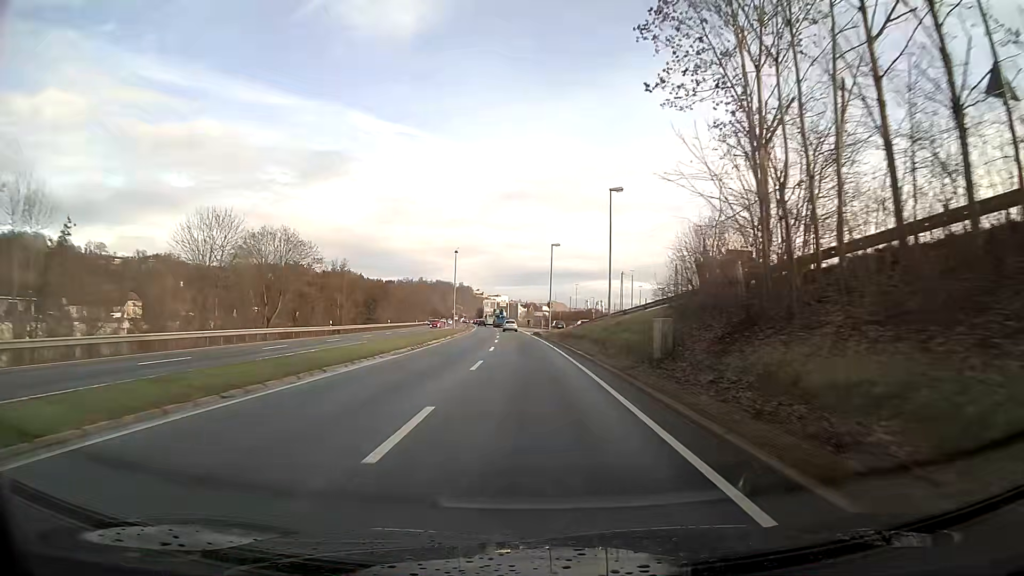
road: primary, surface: asphalt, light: Day
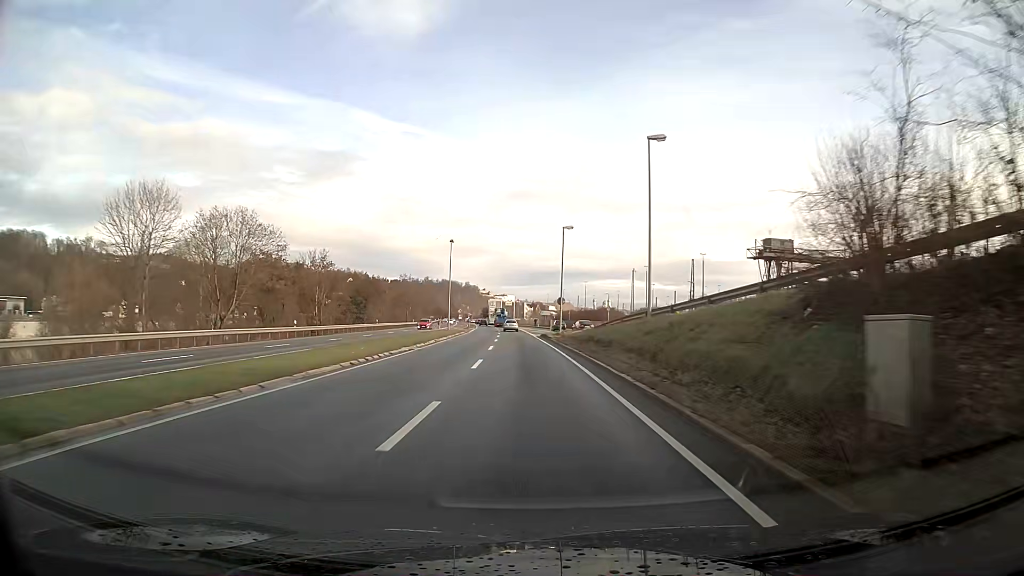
(-0.1, +11.5) m; -1°
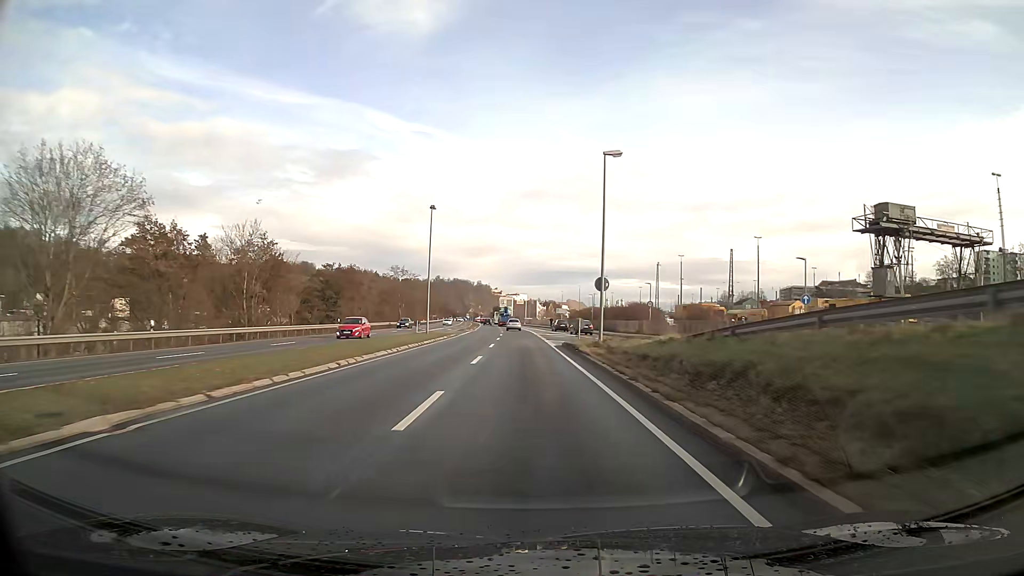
(-0.2, +22.7) m; -1°
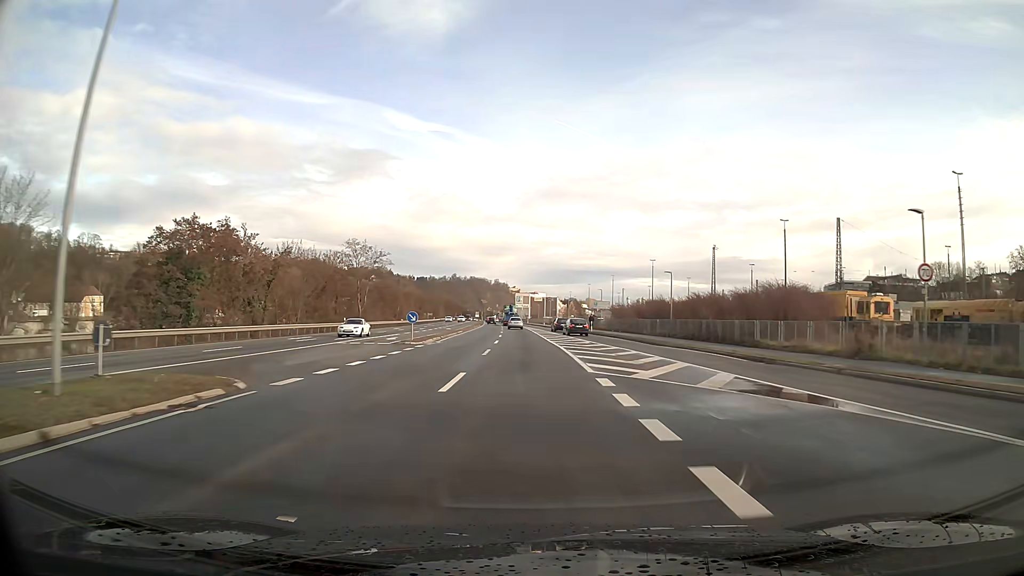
(-0.7, +44.1) m; -2°
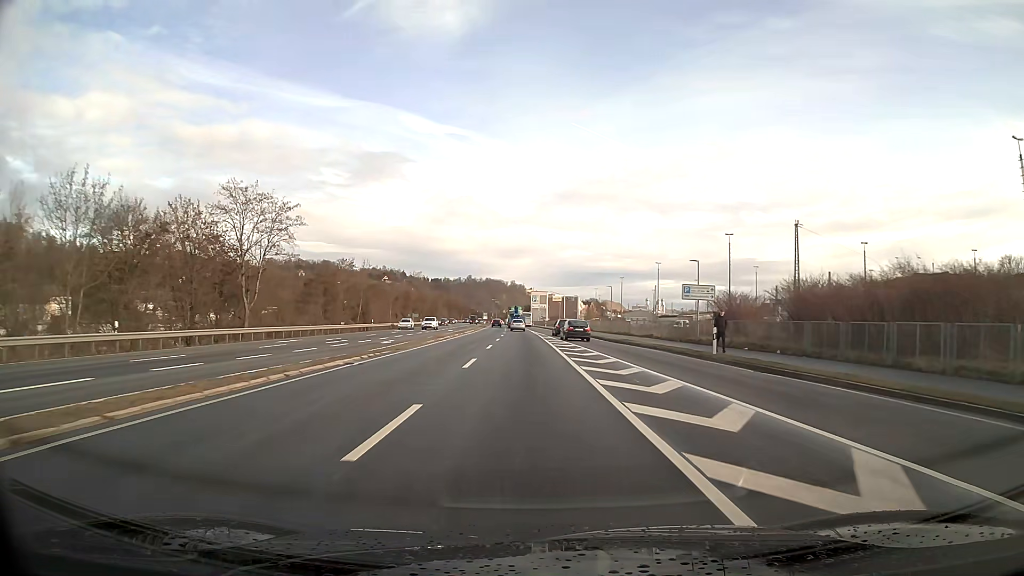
(-0.5, +41.9) m; -1°
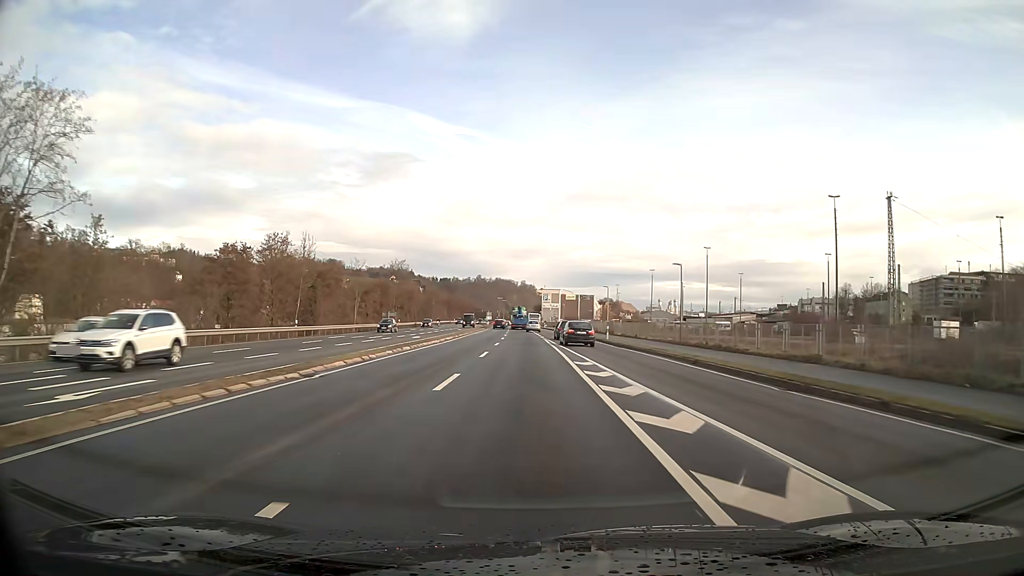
(-0.2, +29.6) m; -1°
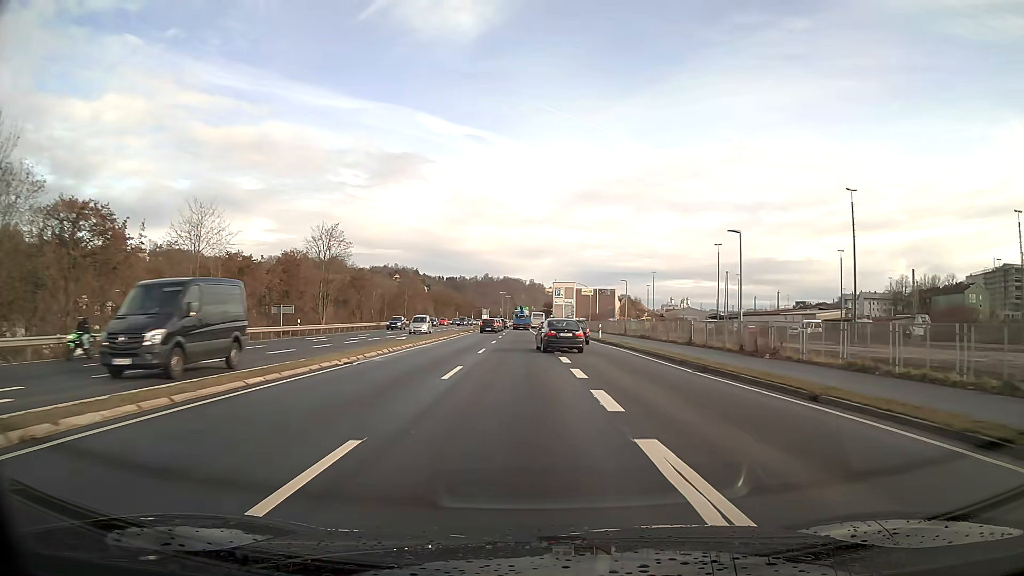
(-0.2, +45.2) m; 0°
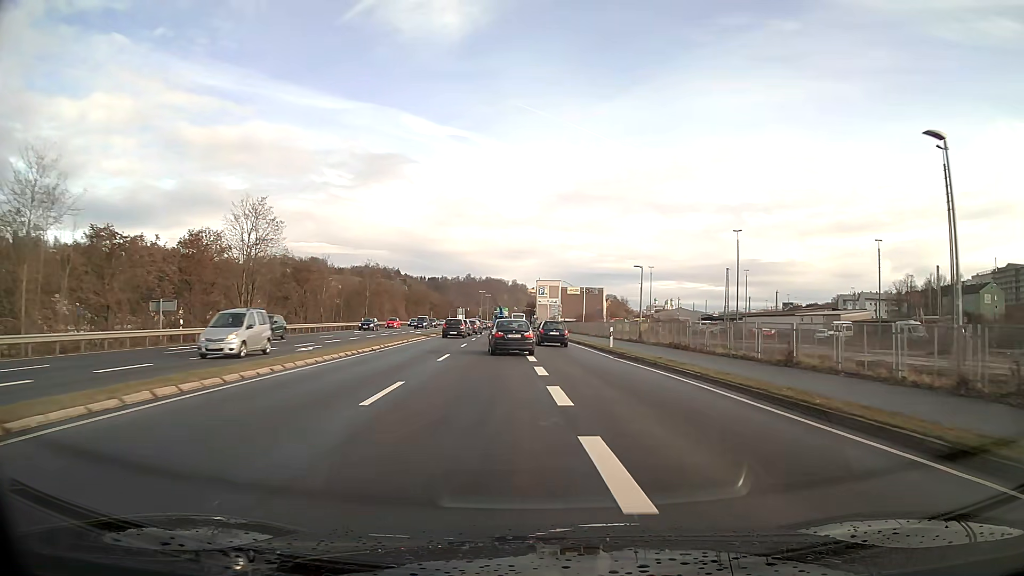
(+0.2, +16.7) m; +2°
